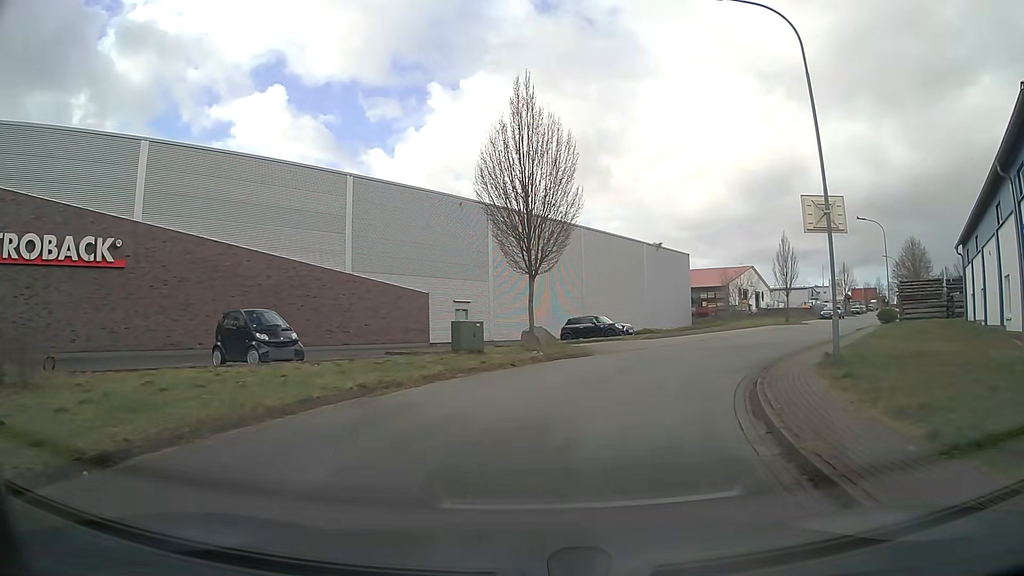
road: residential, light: Day
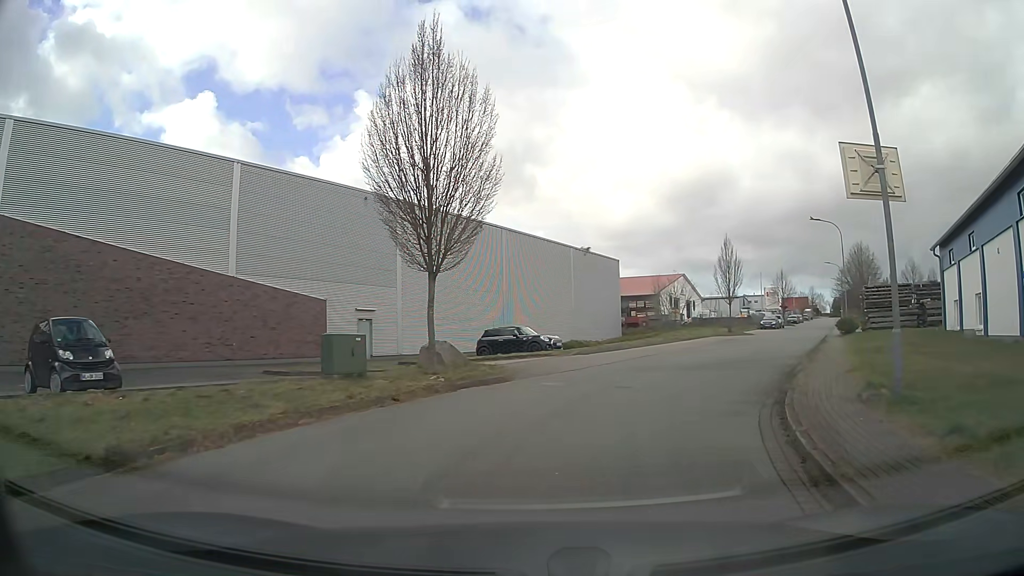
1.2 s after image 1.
(+0.5, +5.2) m; +9°
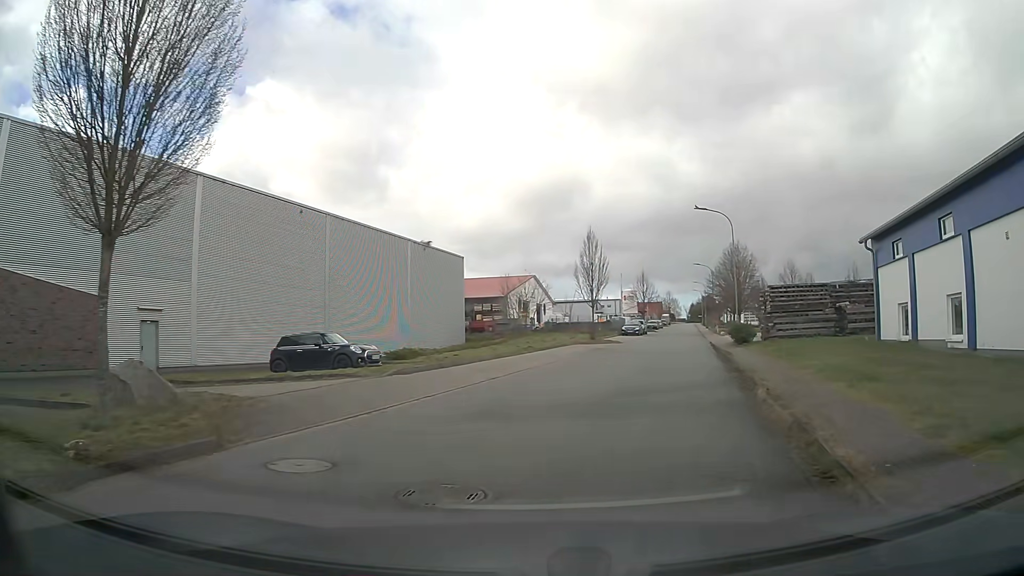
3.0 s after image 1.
(+0.9, +7.7) m; +14°
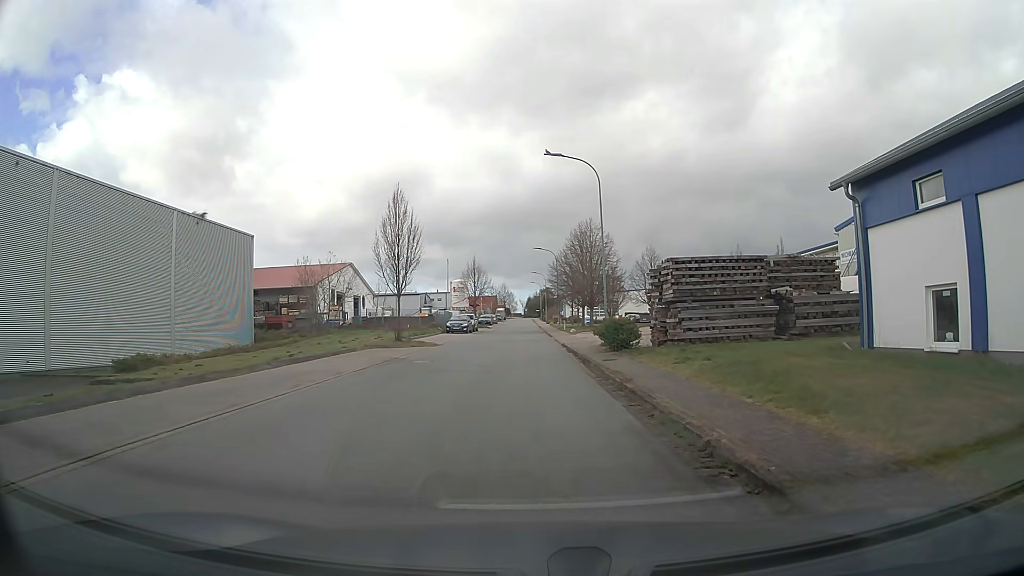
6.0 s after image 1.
(+2.1, +12.4) m; +15°
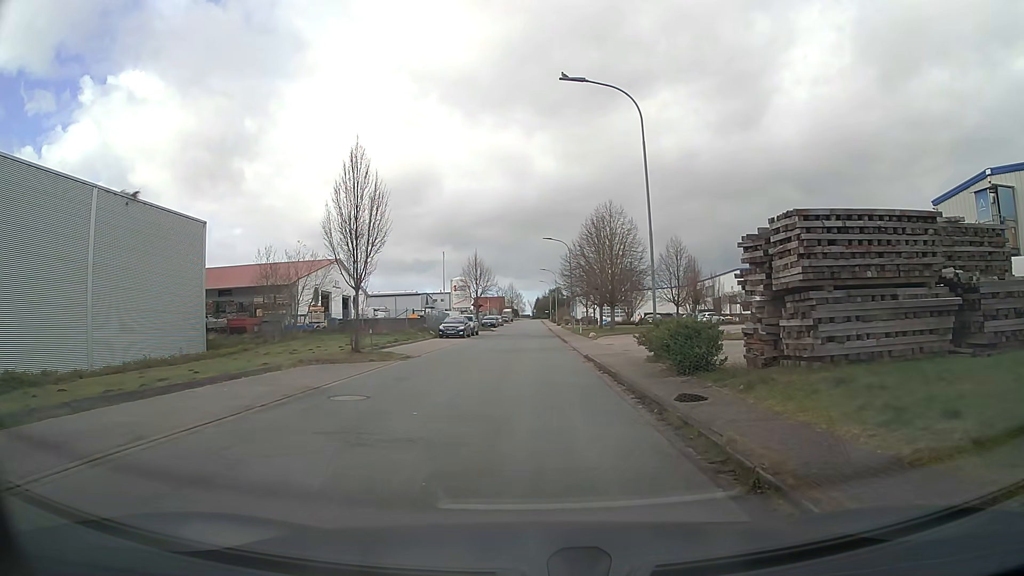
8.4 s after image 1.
(-0.1, +9.4) m; -1°
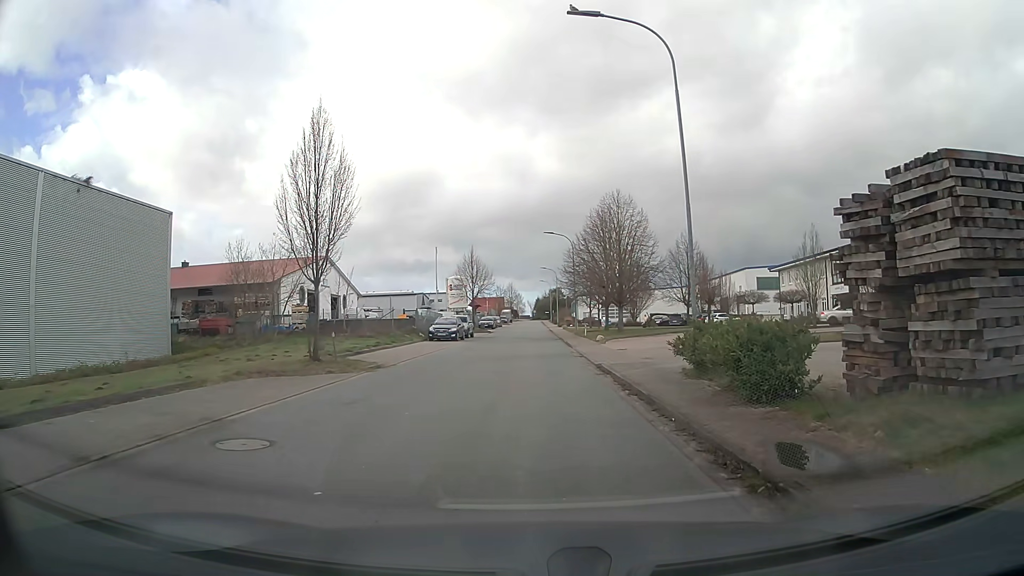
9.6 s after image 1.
(0.0, +4.5) m; 0°
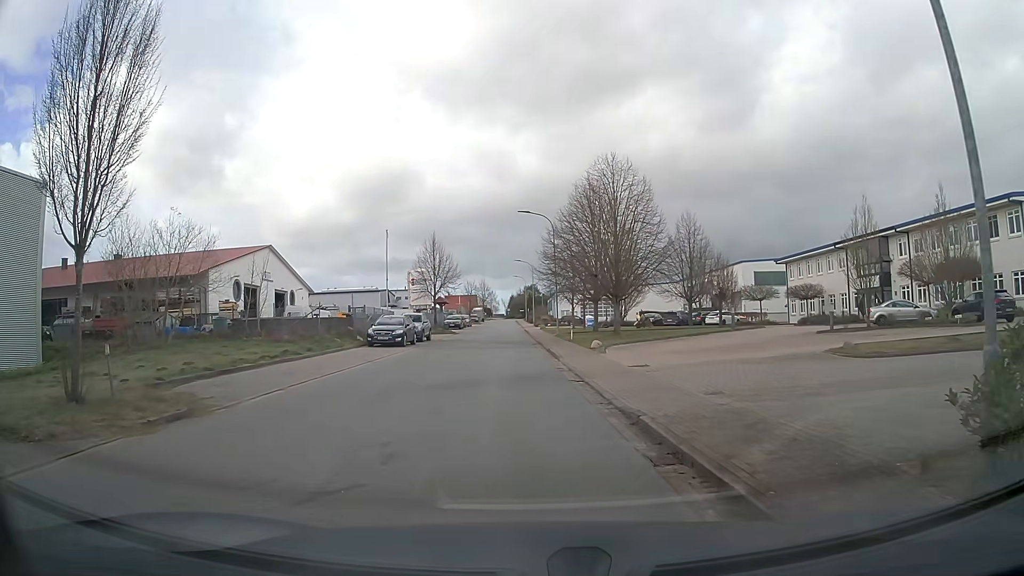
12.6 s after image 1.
(+0.2, +10.0) m; +2°
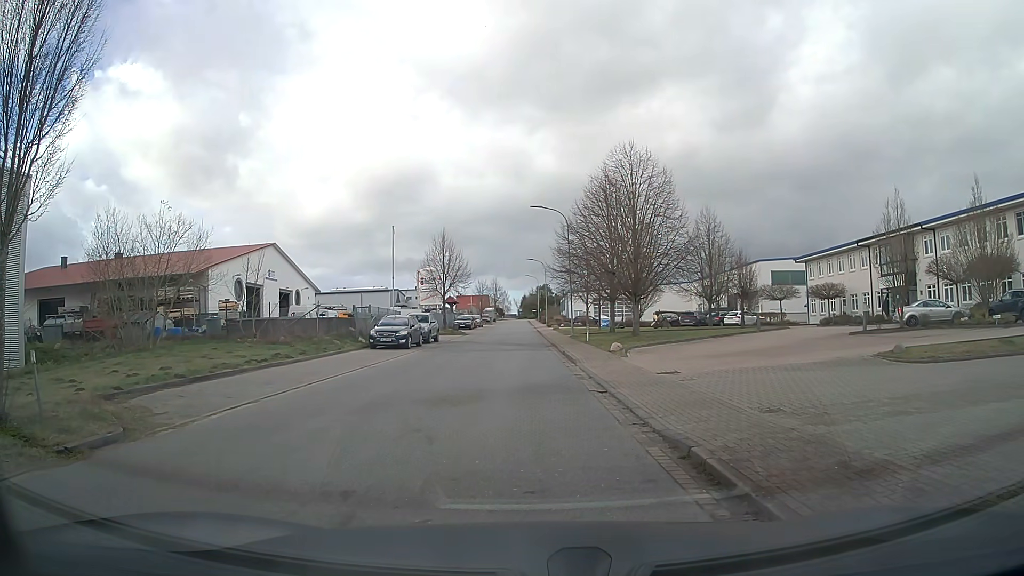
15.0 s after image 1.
(0.0, +1.9) m; 0°
